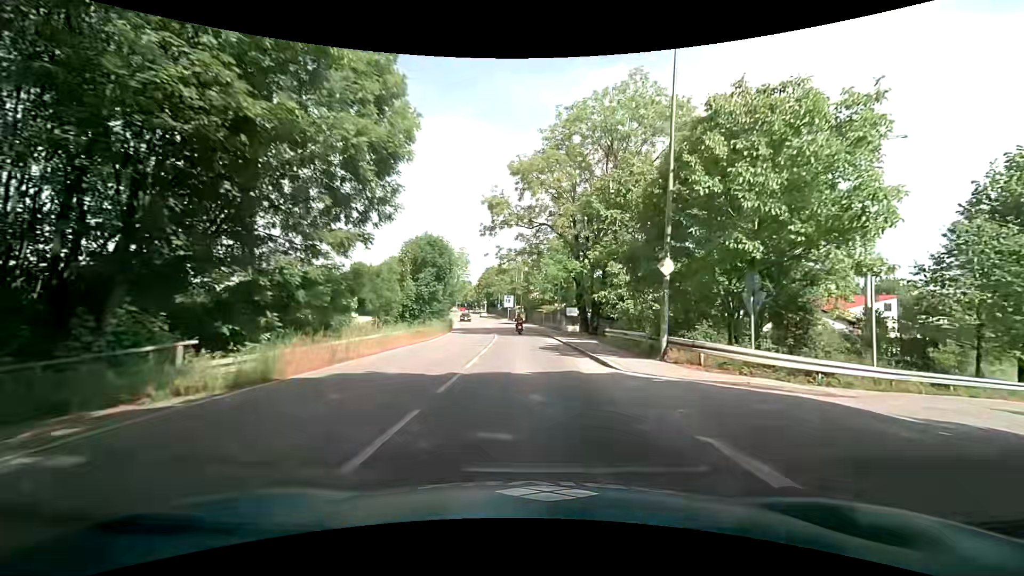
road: tertiary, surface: asphalt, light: Day
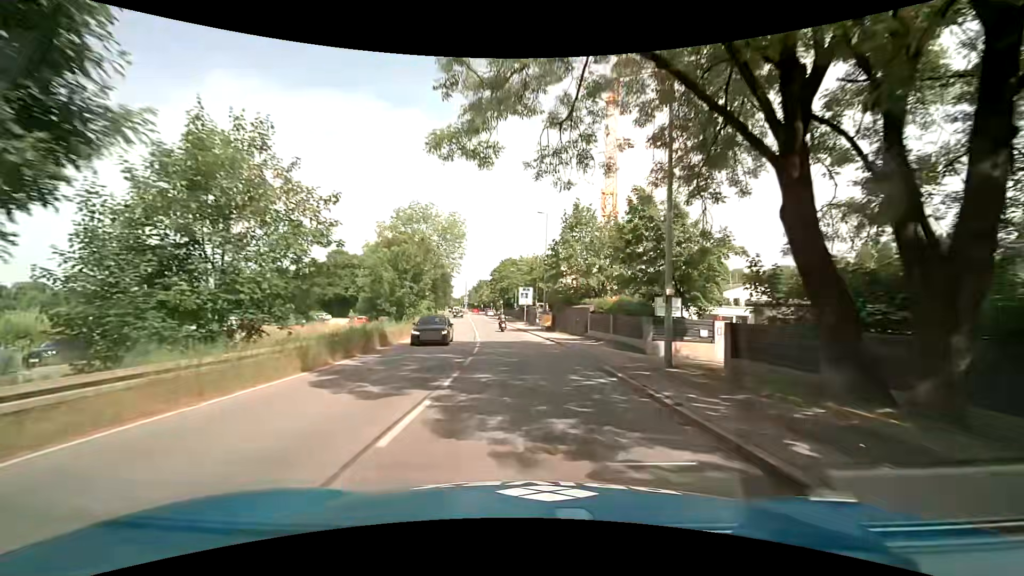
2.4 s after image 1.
(-0.4, +30.7) m; -3°
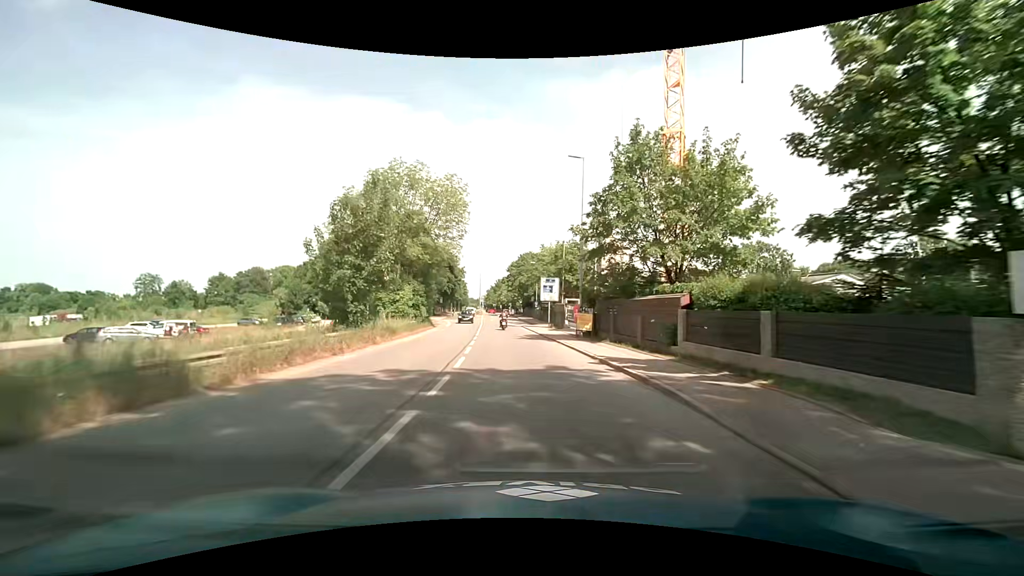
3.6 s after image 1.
(-0.2, +15.3) m; -1°
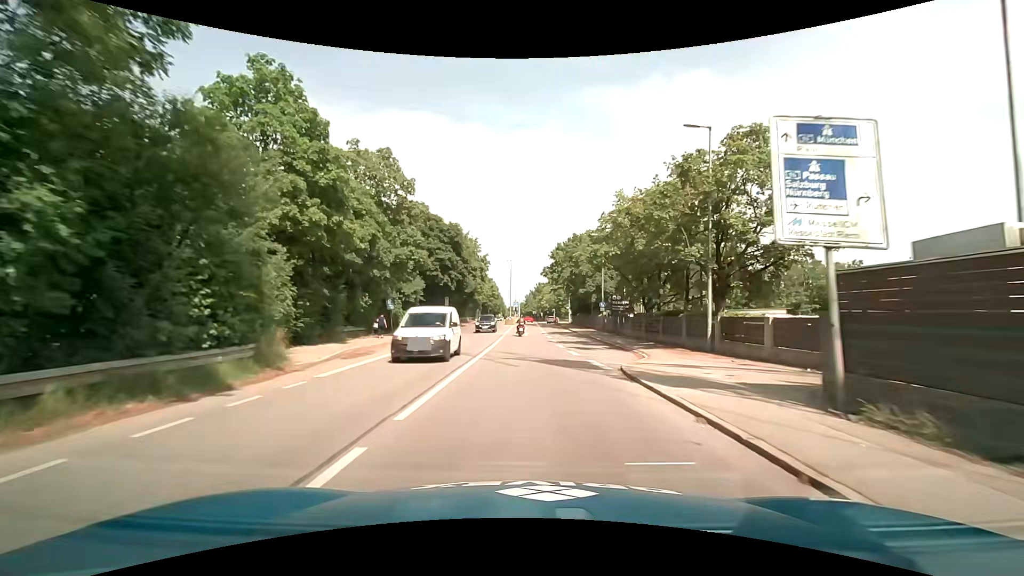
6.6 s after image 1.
(-2.2, +37.8) m; -5°
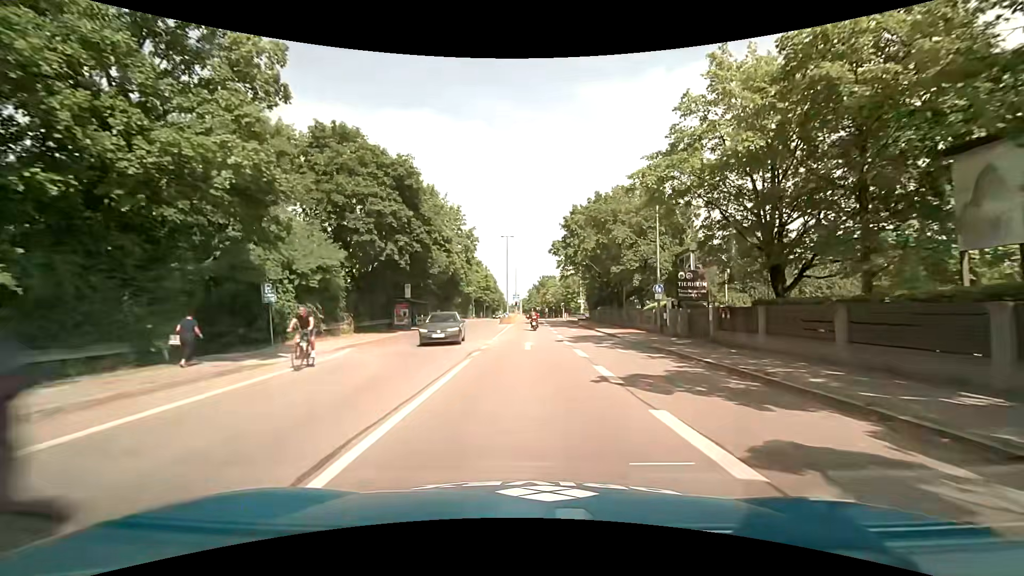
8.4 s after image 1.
(0.0, +21.6) m; 0°
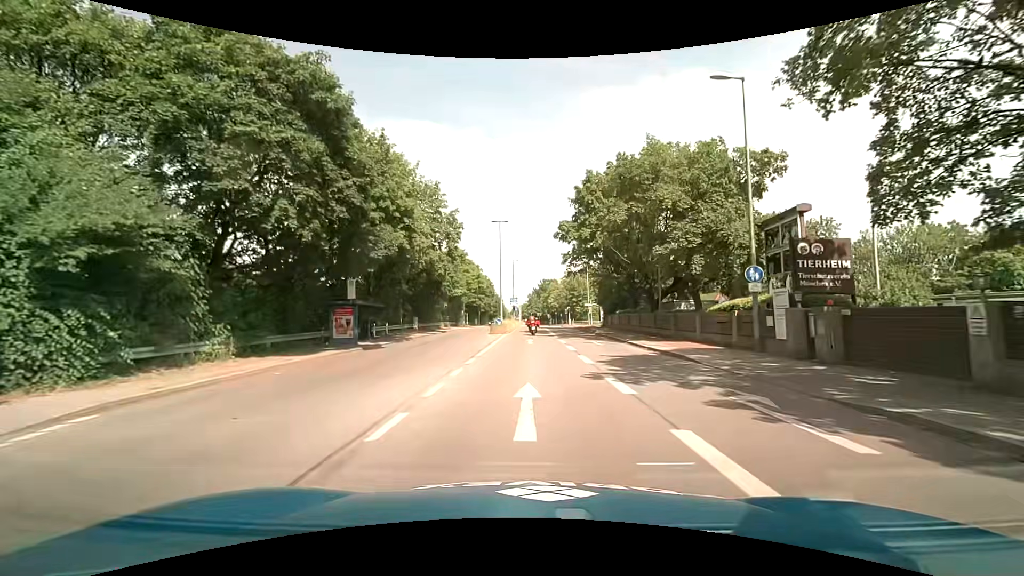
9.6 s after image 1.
(-0.1, +13.1) m; 0°
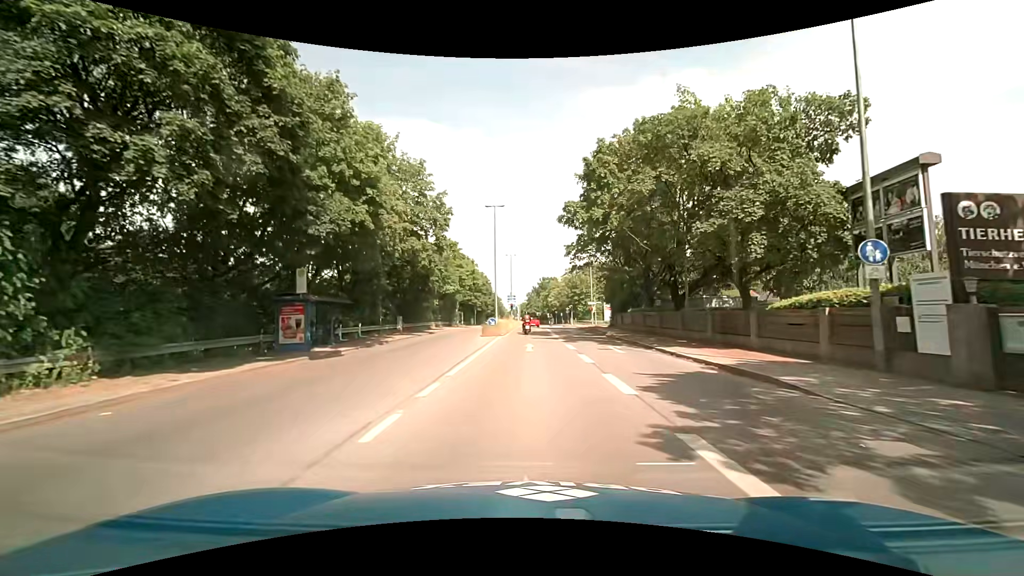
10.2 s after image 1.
(0.0, +6.1) m; 0°
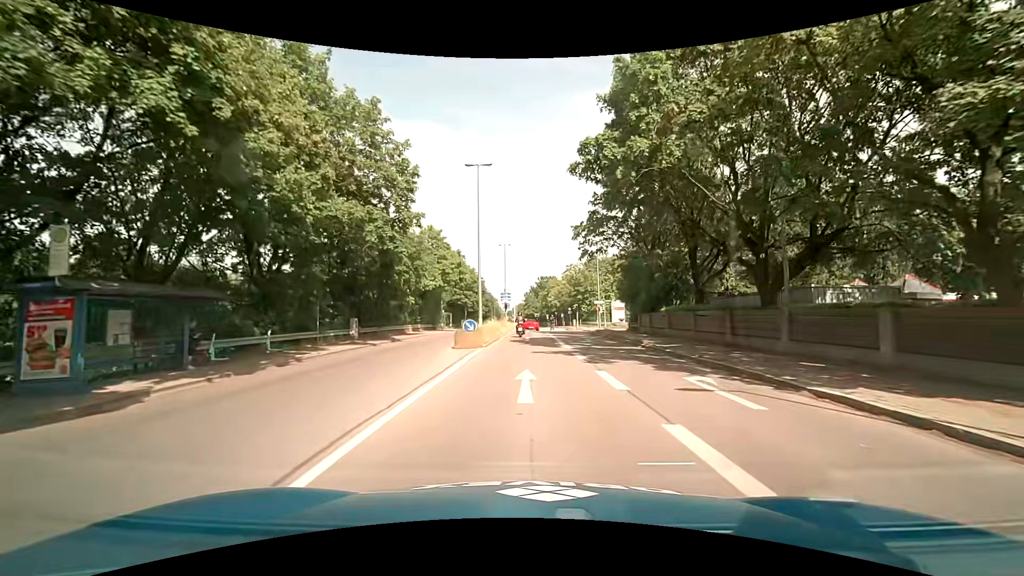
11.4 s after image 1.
(0.0, +11.4) m; 0°
(0, +10) (0, +20) (0, +30) (0, +40) (-1, +50) (0, +60) (0, +70) (0, +80) (0, +90) (0, +100) m
